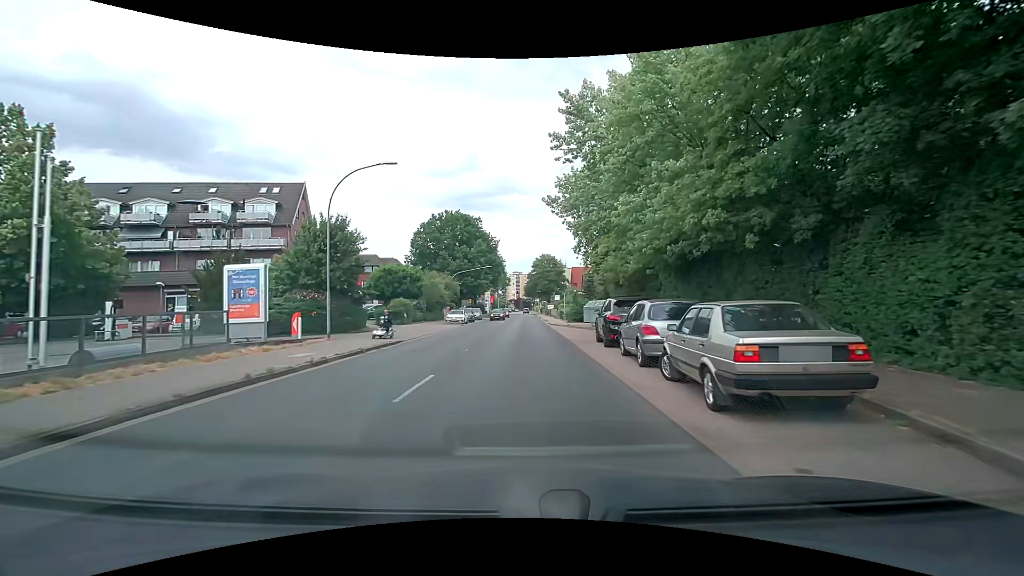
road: secondary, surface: asphalt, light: Day
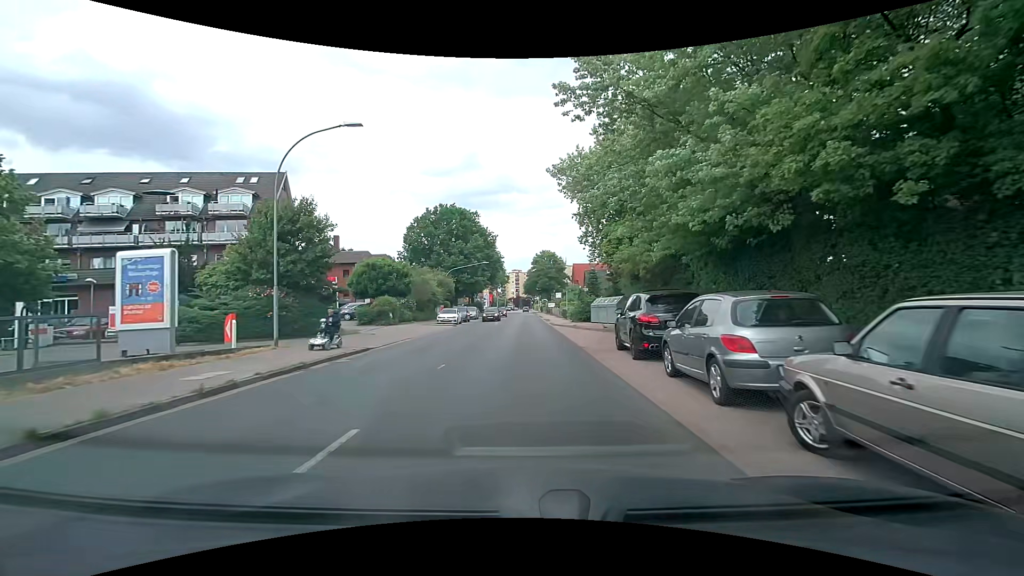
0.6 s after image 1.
(0.0, +4.5) m; 0°
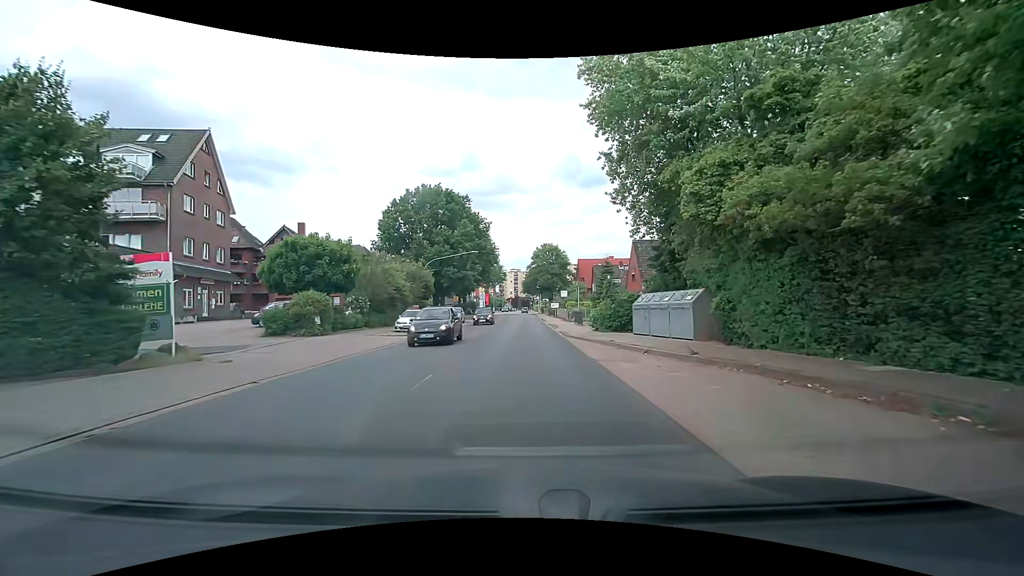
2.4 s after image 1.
(0.0, +13.6) m; 0°
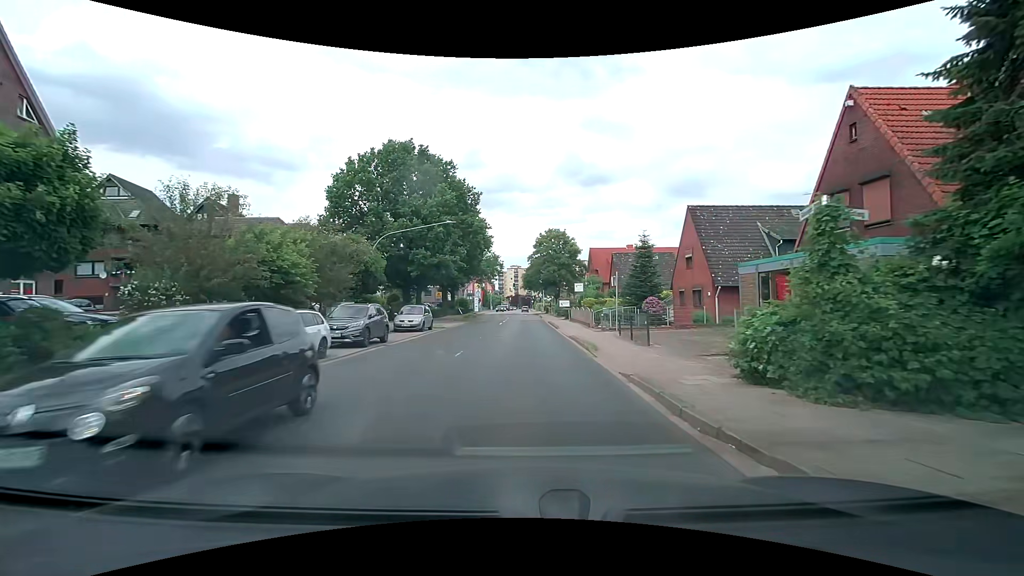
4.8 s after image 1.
(+0.1, +18.0) m; 0°
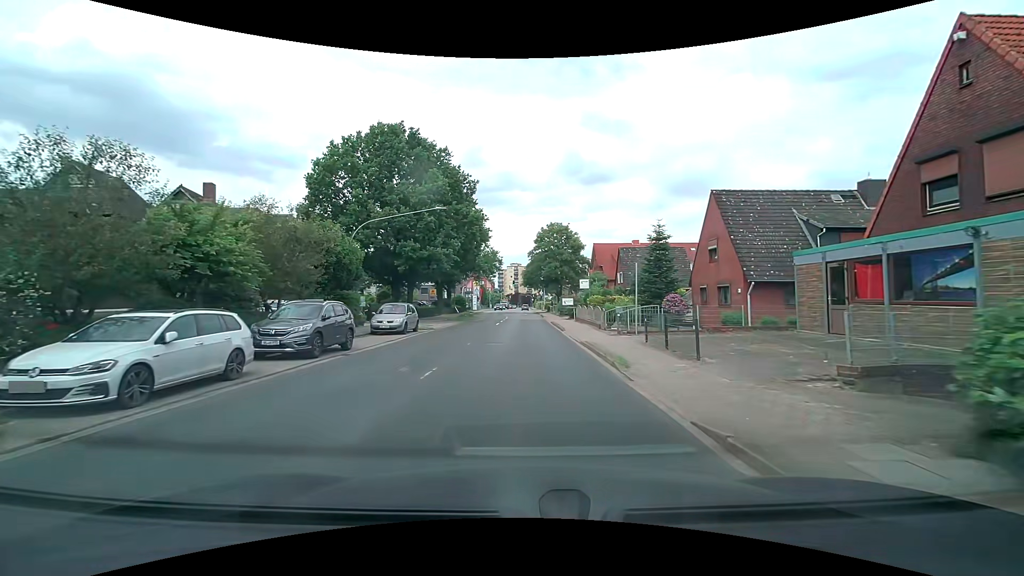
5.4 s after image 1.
(0.0, +4.5) m; 0°
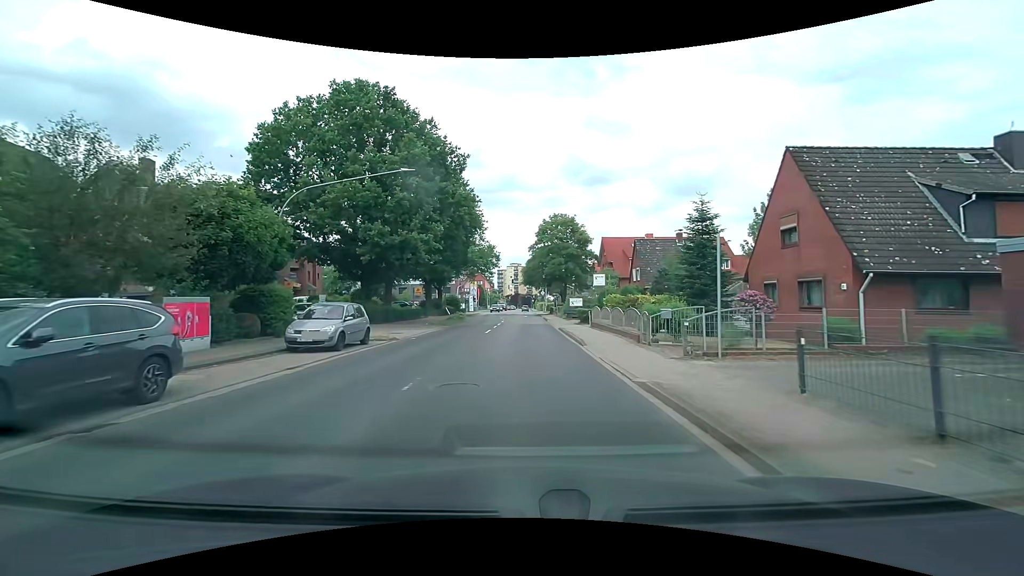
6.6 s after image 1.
(0.0, +9.0) m; 0°
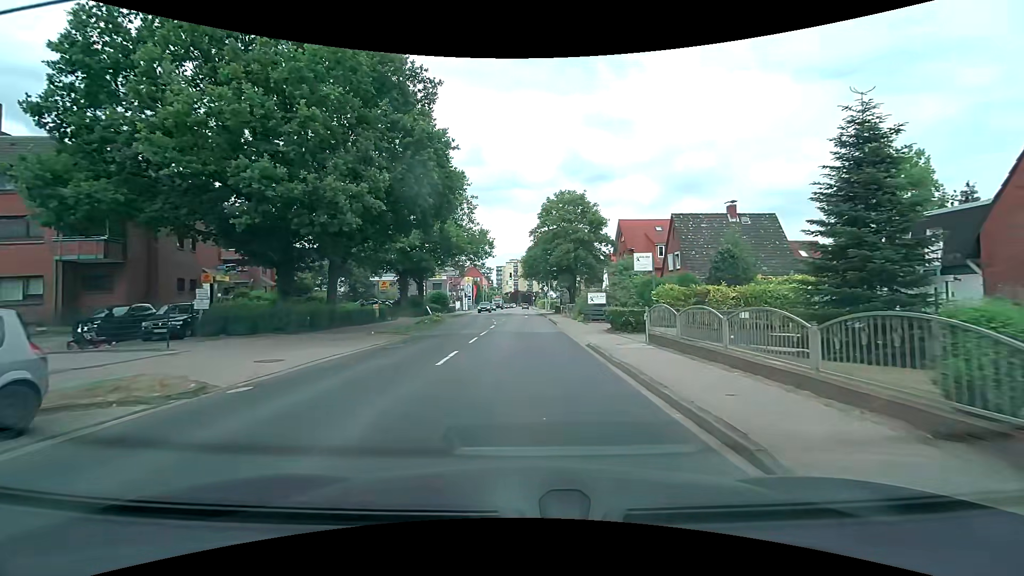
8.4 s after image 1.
(-0.1, +13.4) m; -1°
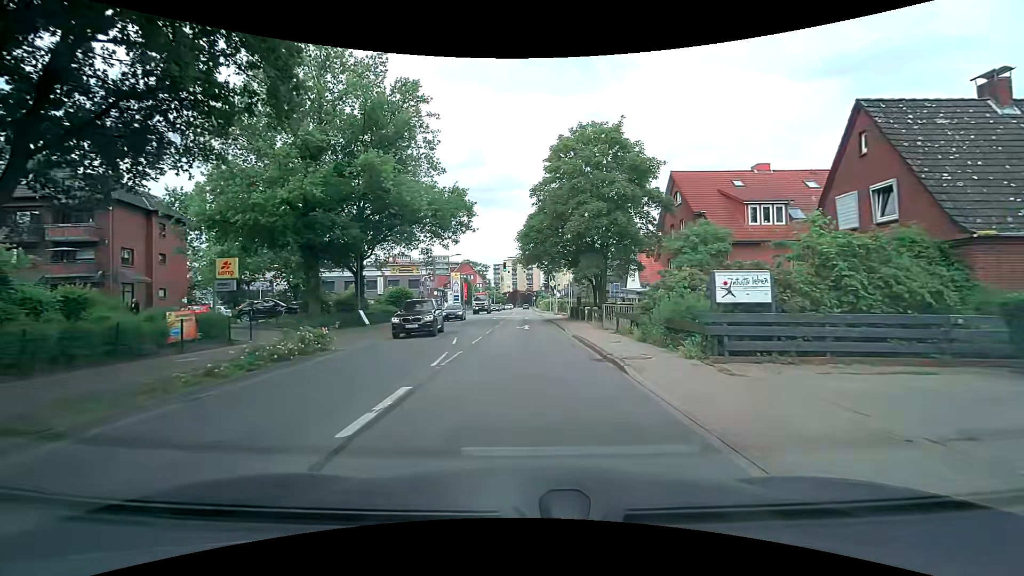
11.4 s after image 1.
(+0.1, +22.3) m; 0°
(0, +10) (0, +20) (0, +30) (0, +40) (0, +50) (+1, +60) (+1, +70) (+1, +80) (+1, +90) (+1, +100) m
